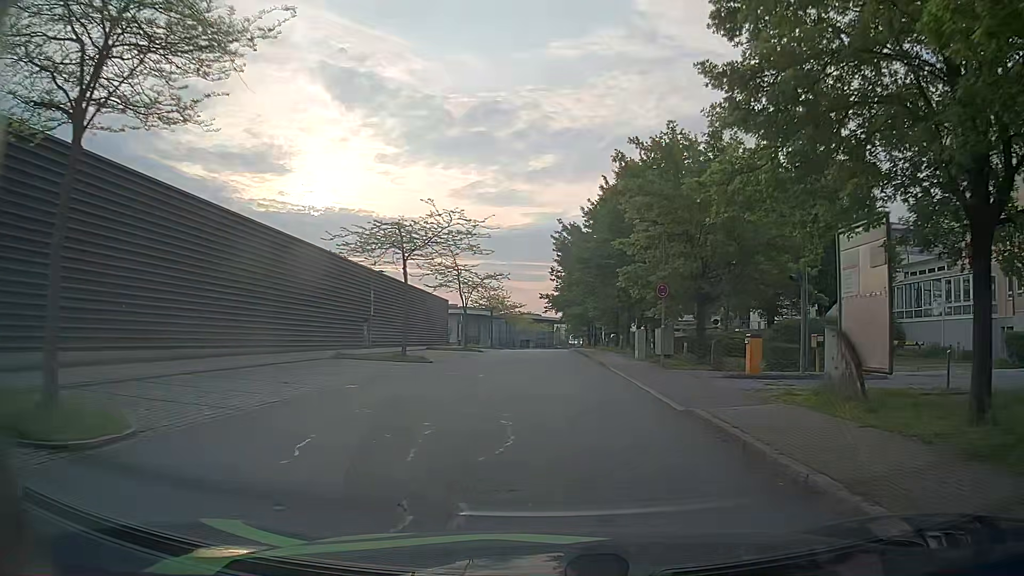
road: residential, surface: asphalt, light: Day
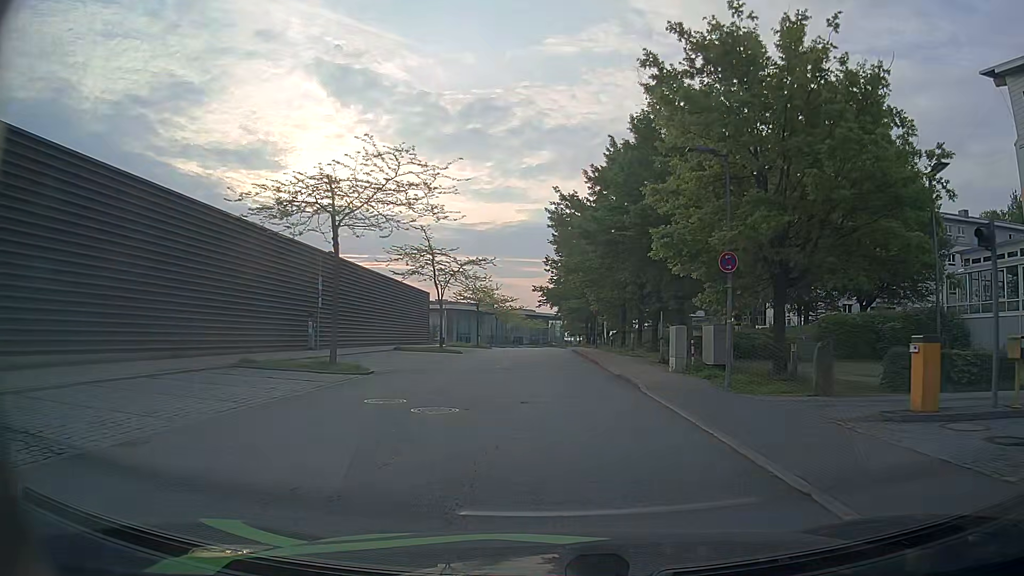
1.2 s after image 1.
(+0.2, +9.3) m; +1°
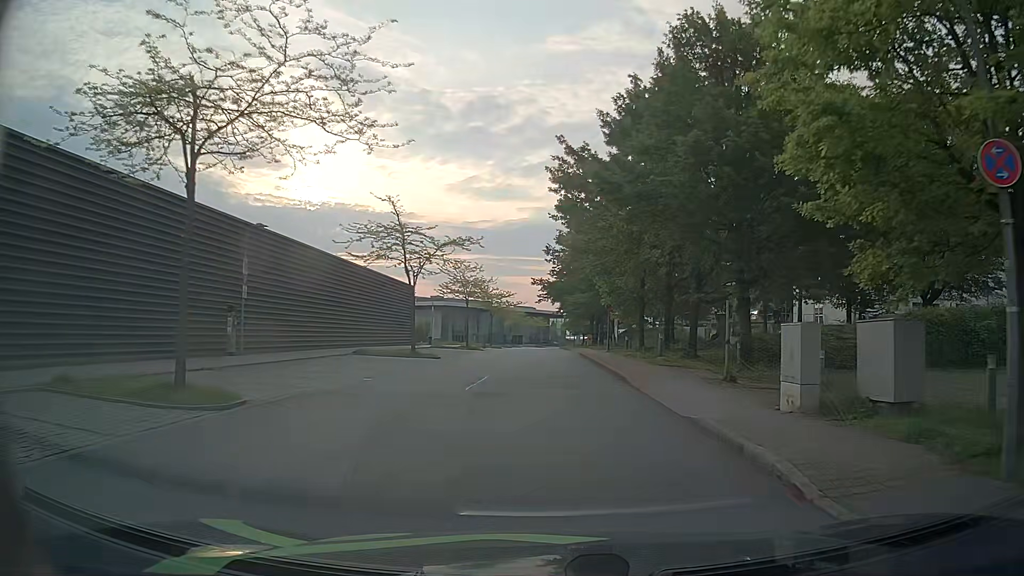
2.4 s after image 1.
(0.0, +9.3) m; 0°
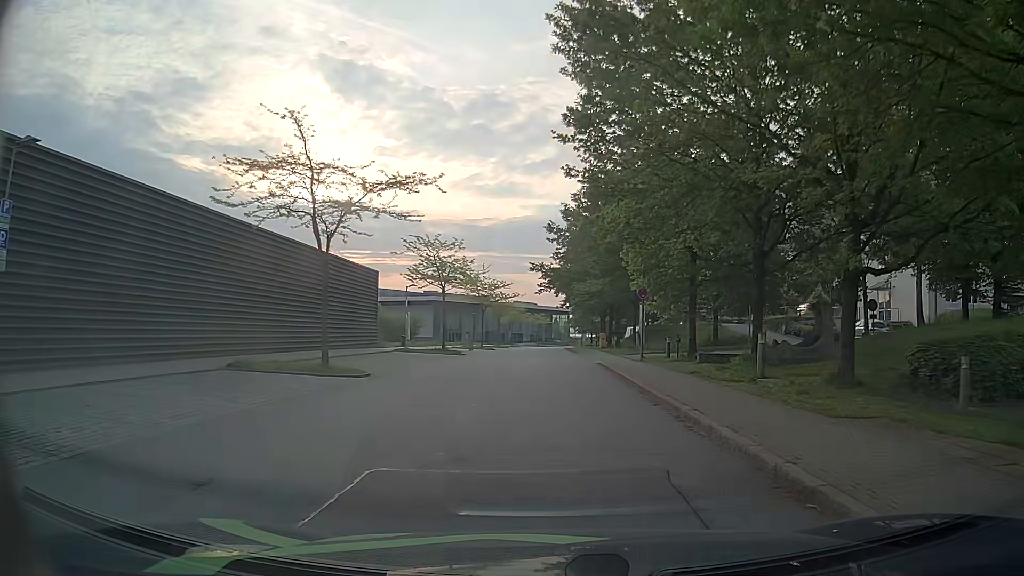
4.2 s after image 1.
(-0.1, +14.0) m; 0°
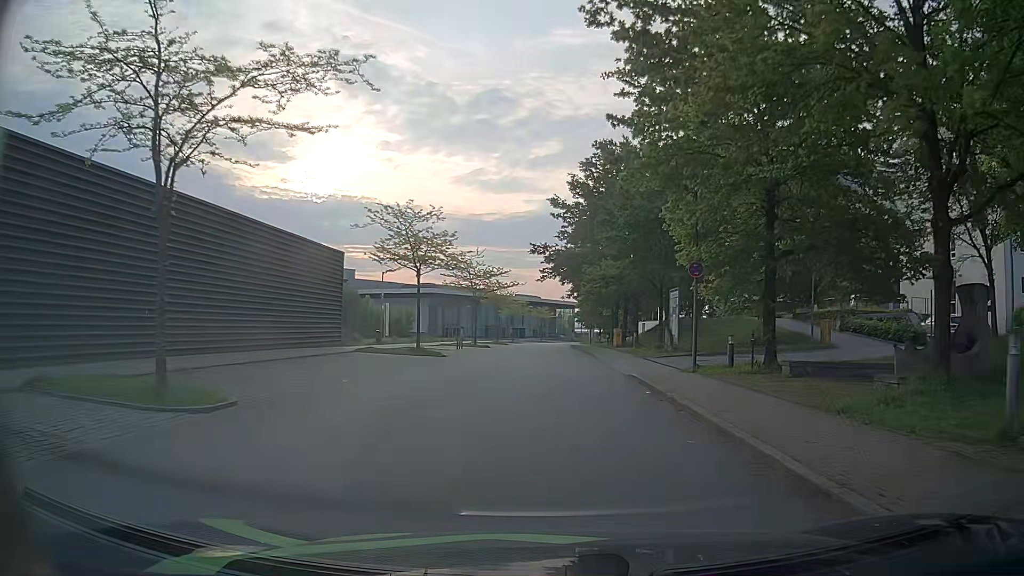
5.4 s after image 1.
(-0.1, +9.4) m; -1°
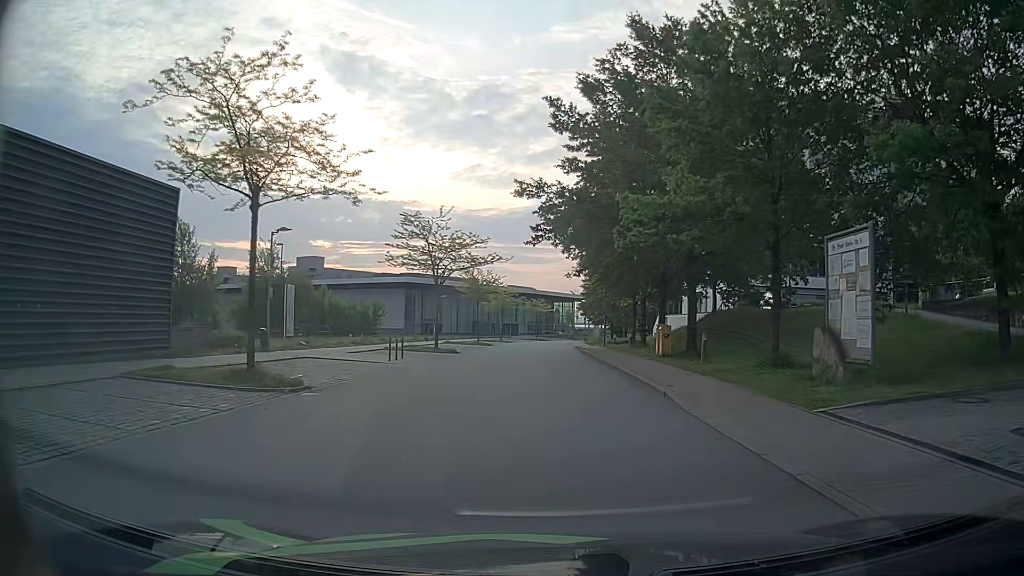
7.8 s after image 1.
(0.0, +19.1) m; +1°
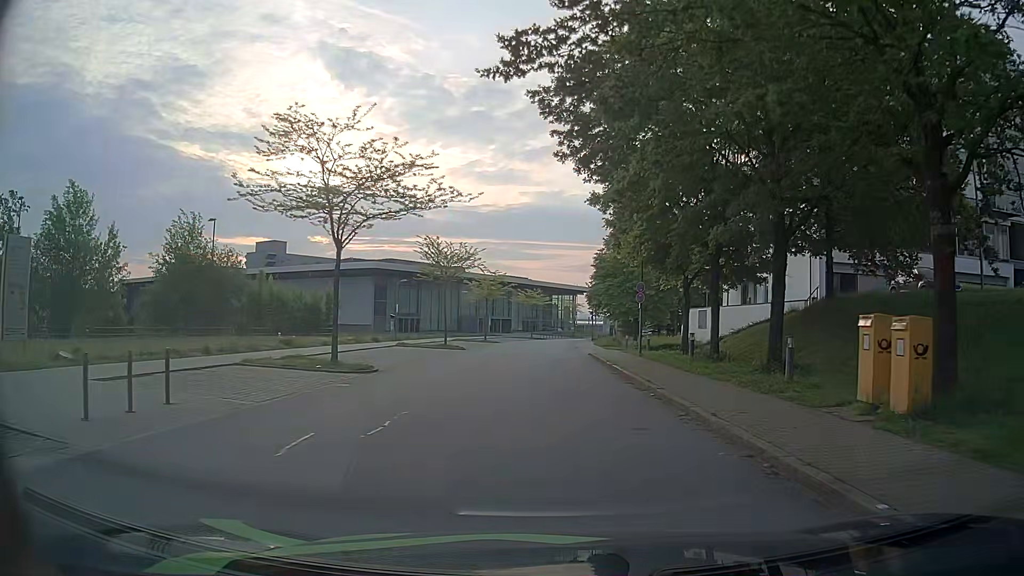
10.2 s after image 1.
(-0.2, +18.7) m; 0°
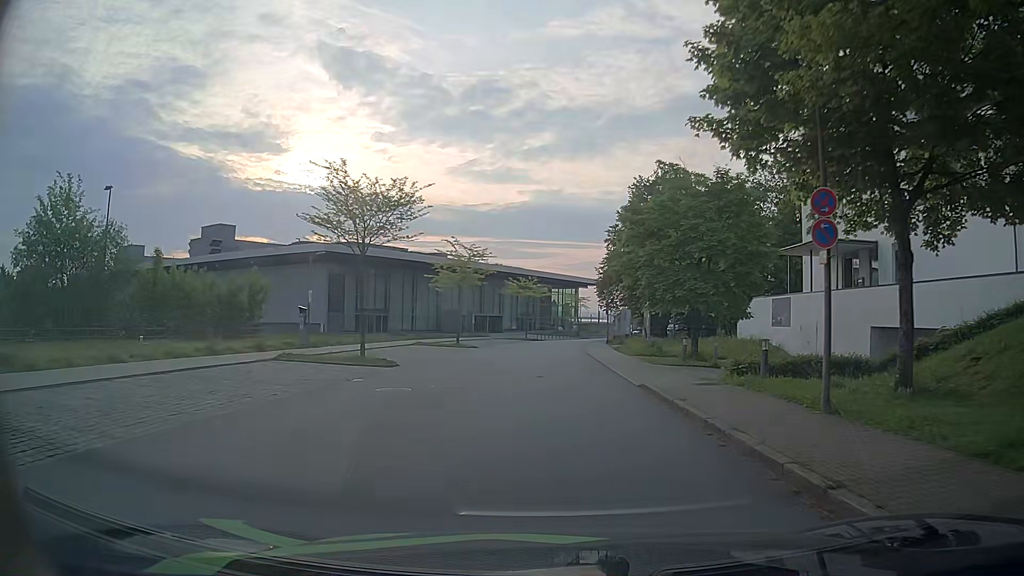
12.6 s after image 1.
(+0.1, +19.4) m; +1°
(0, +10) (0, +20) (0, +30) (0, +40) (+1, +50) (+2, +60) (+3, +70) (+5, +80) (+8, +89) (+11, +99) m
